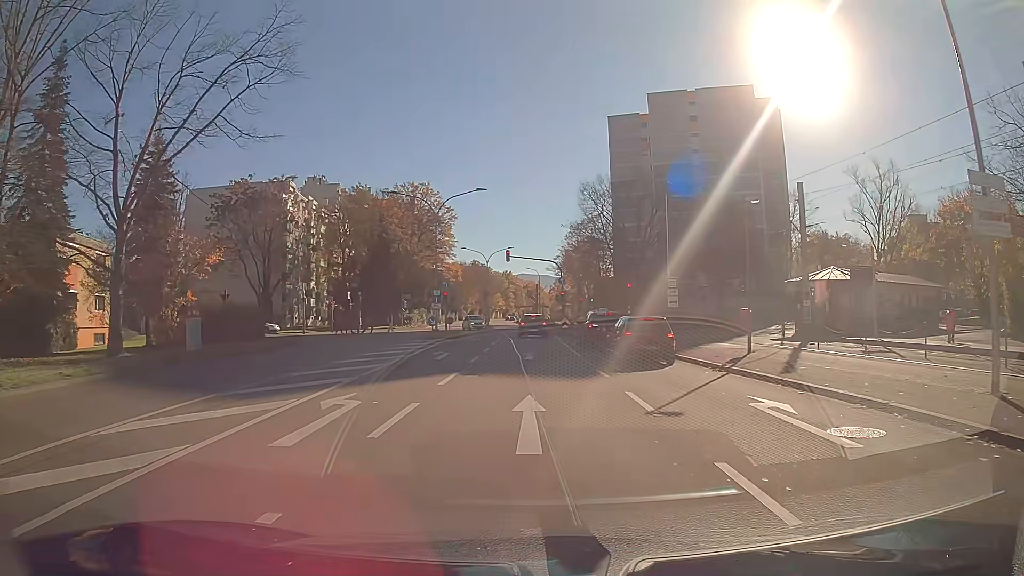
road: secondary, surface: asphalt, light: Day
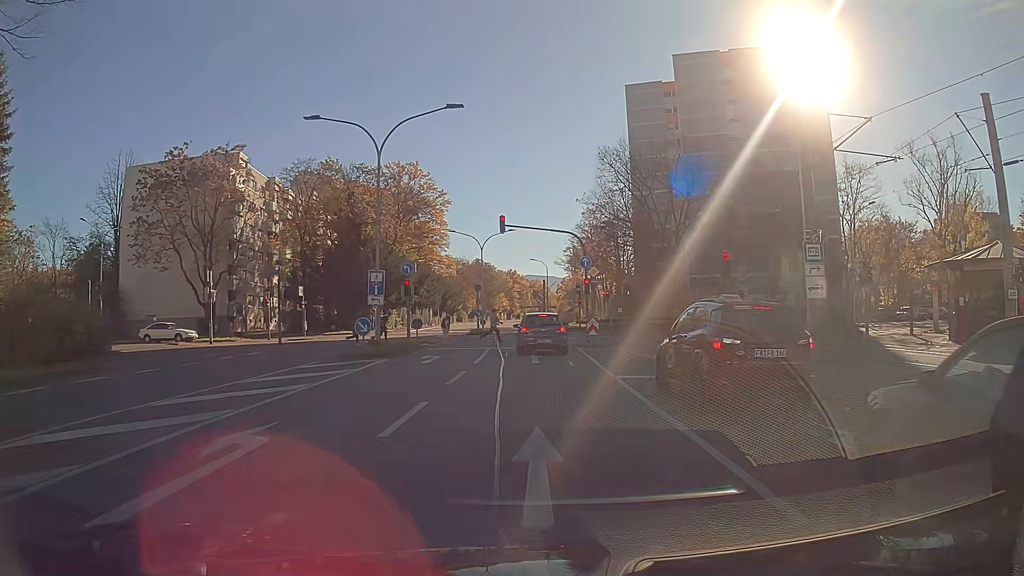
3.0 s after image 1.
(-0.1, +17.2) m; 0°
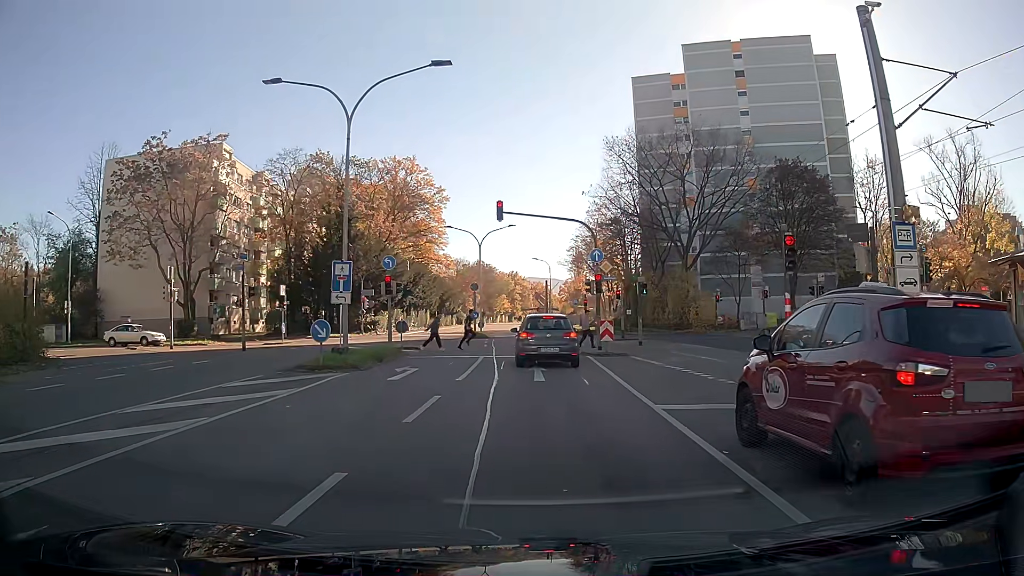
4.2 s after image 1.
(0.0, +4.7) m; -1°
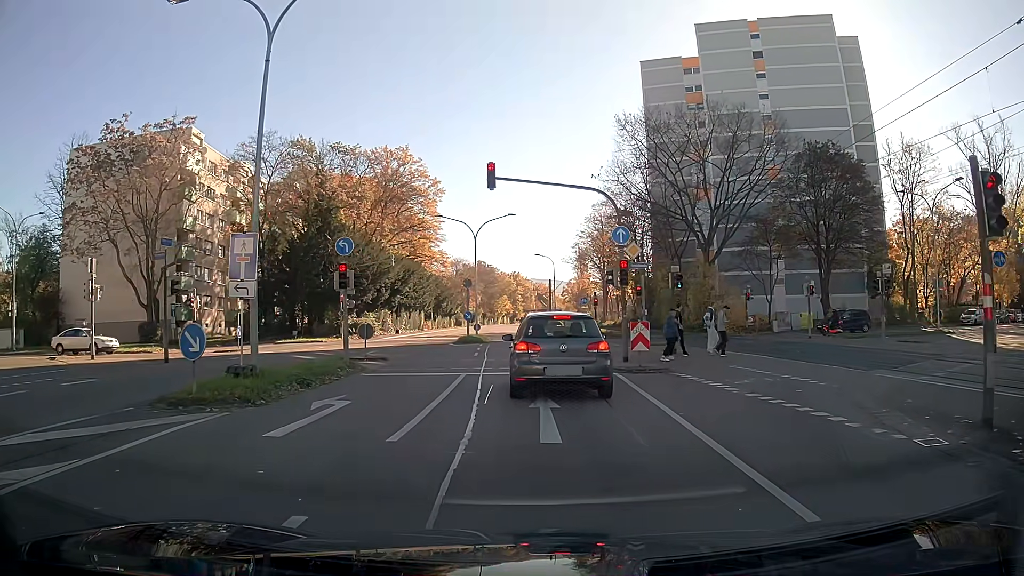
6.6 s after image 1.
(0.0, +7.1) m; 0°
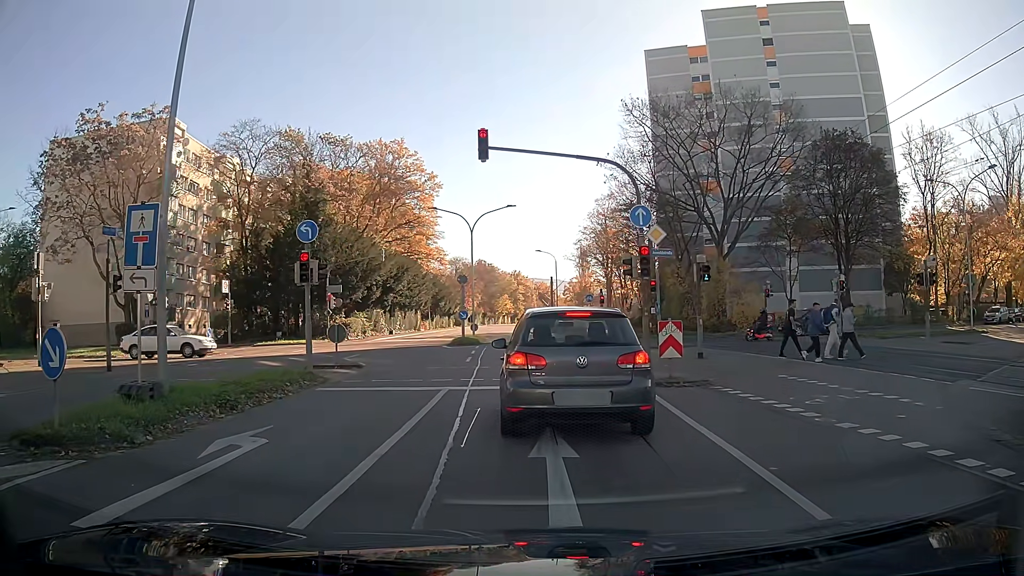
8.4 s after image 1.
(0.0, +3.6) m; +1°
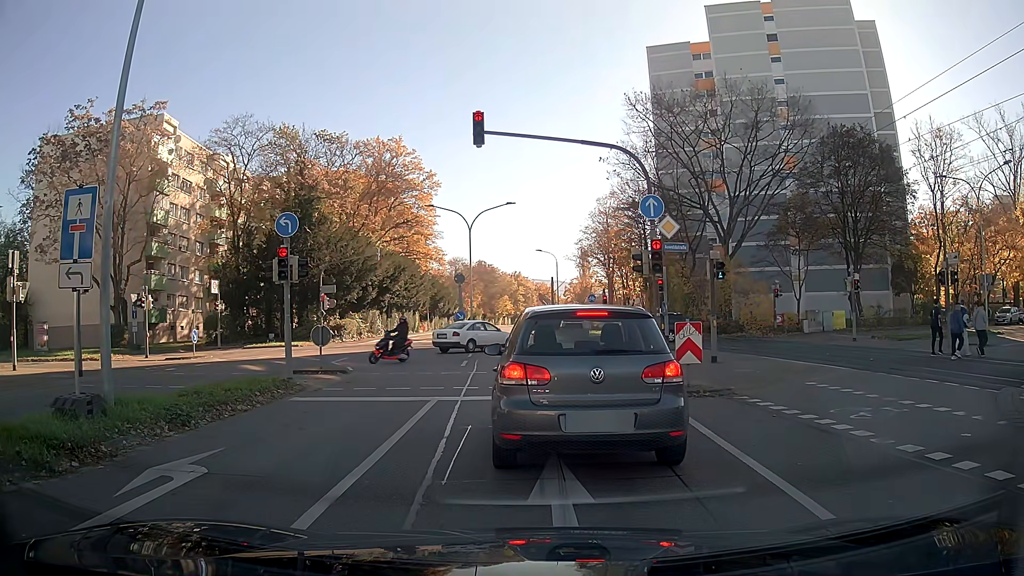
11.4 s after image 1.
(0.0, +1.6) m; 0°
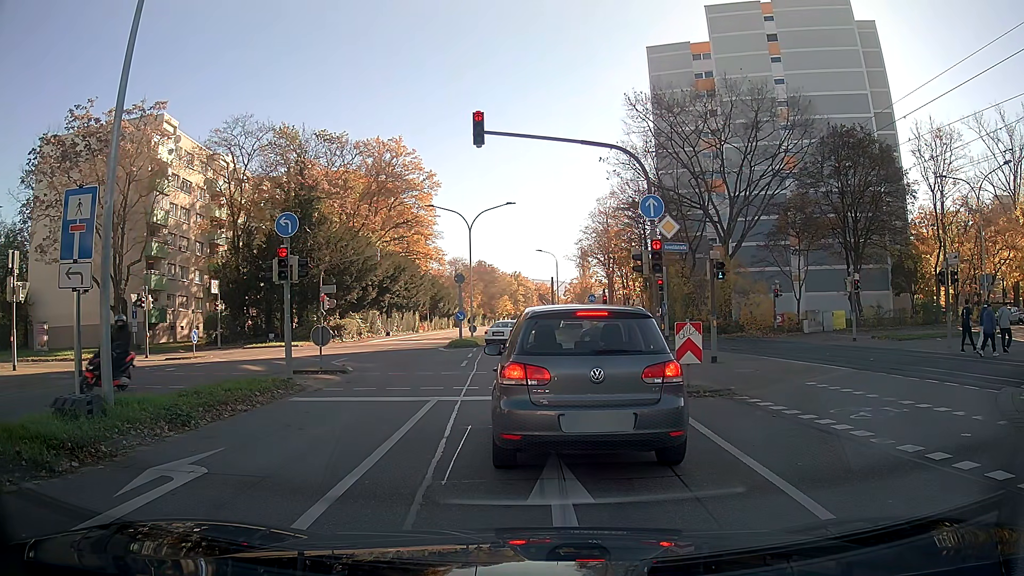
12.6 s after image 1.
(0.0, 0.0) m; 0°
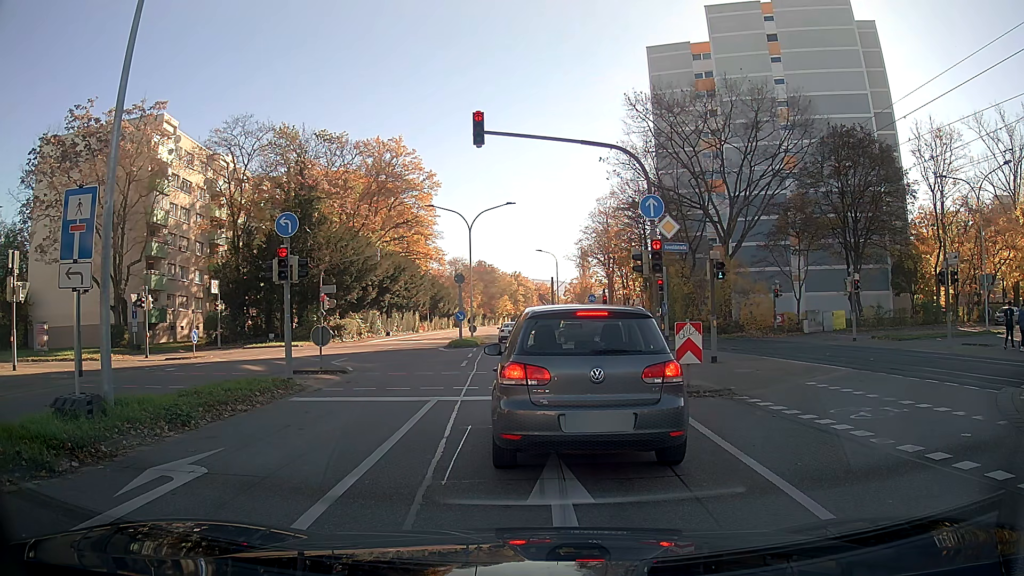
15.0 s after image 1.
(0.0, 0.0) m; 0°
(0, +10) (0, +20) (-1, +30) (-1, +40) (-1, +50) (-2, +60) (-2, +70) (-2, +80) (-3, +90) (-3, +100) m
